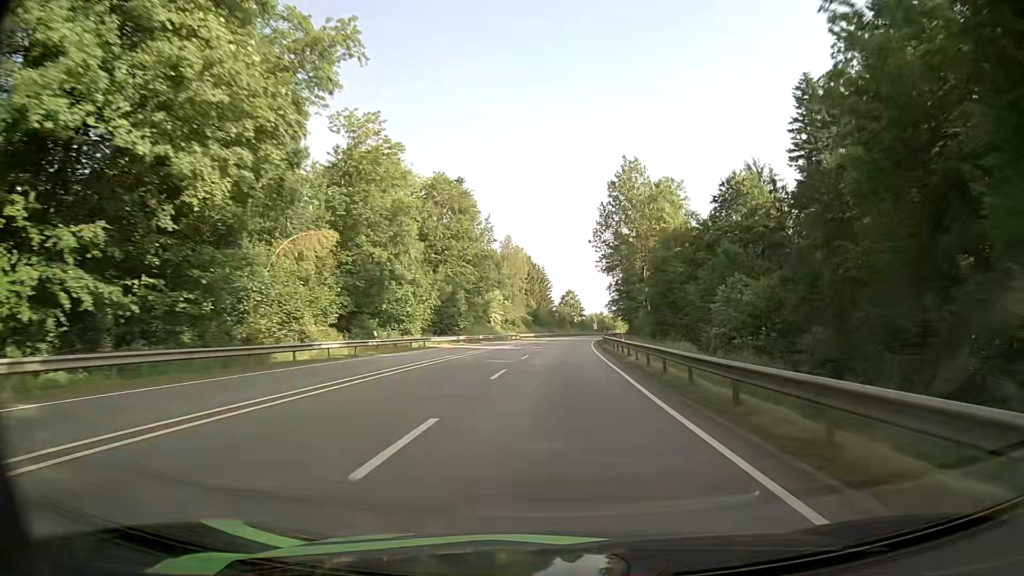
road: primary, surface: asphalt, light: Day
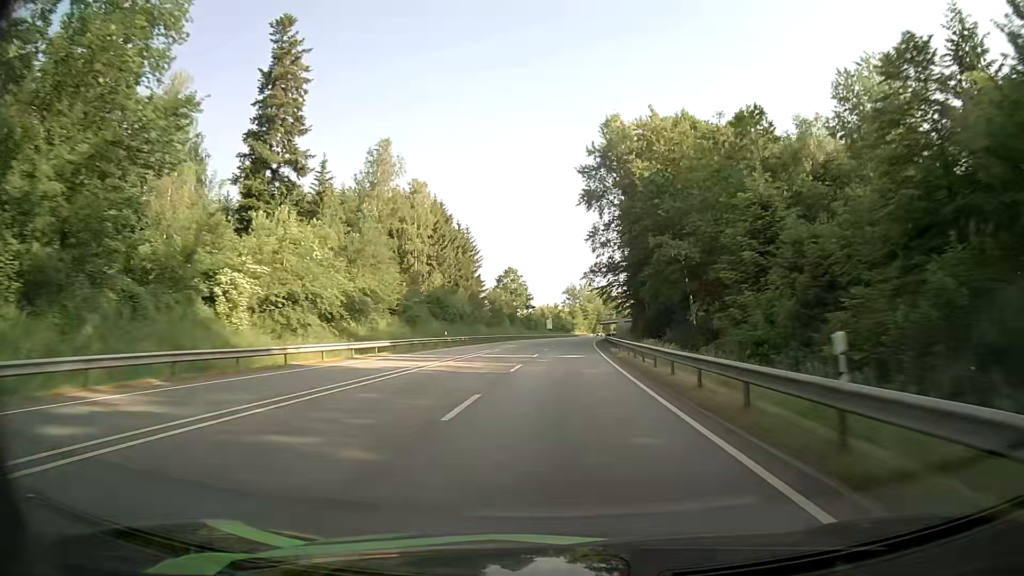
(+3.2, +80.9) m; +4°
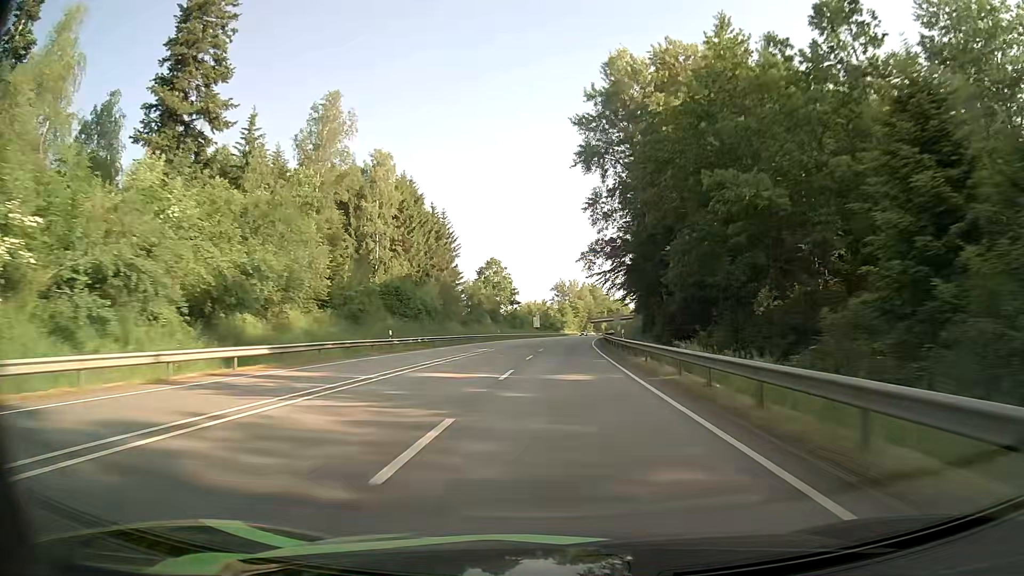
(+0.3, +16.4) m; +1°
(0, +10) (0, +20) (+1, +30) (+1, +40) (+1, +50) (+2, +60) (+3, +70) (+3, +80) (+4, +90) (+5, +100) m
